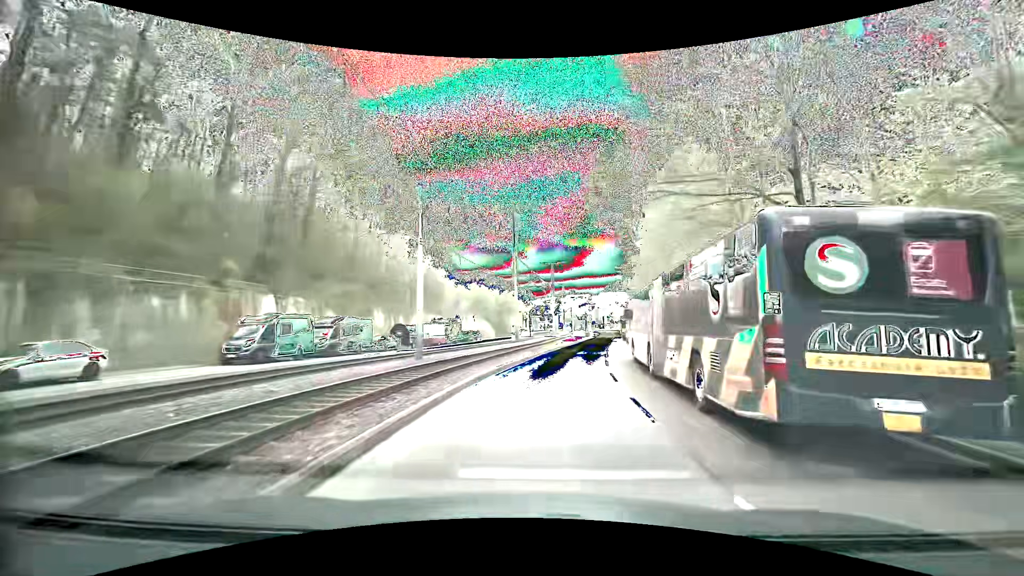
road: secondary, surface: asphalt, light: Day
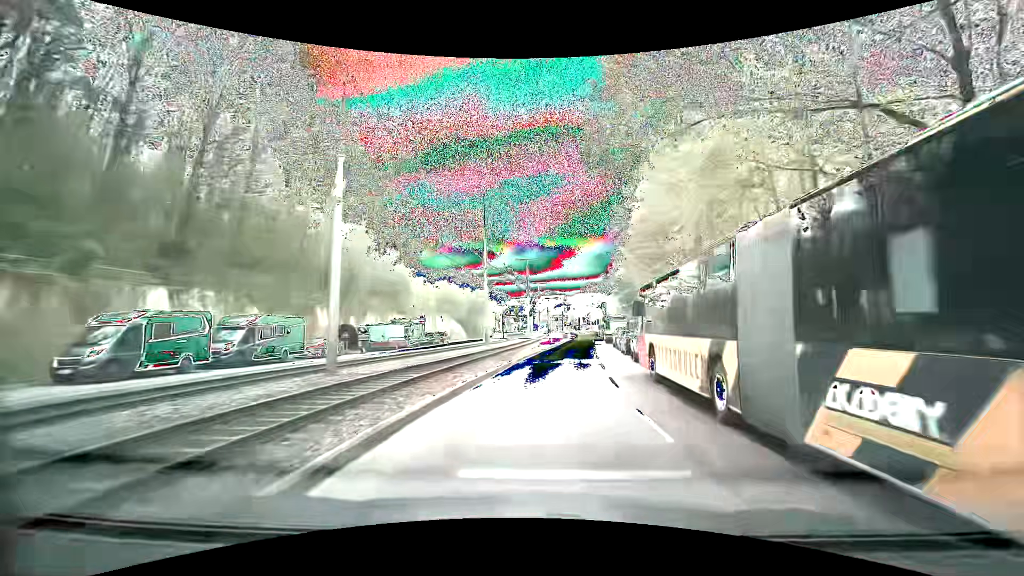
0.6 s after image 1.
(+0.2, +7.2) m; +3°
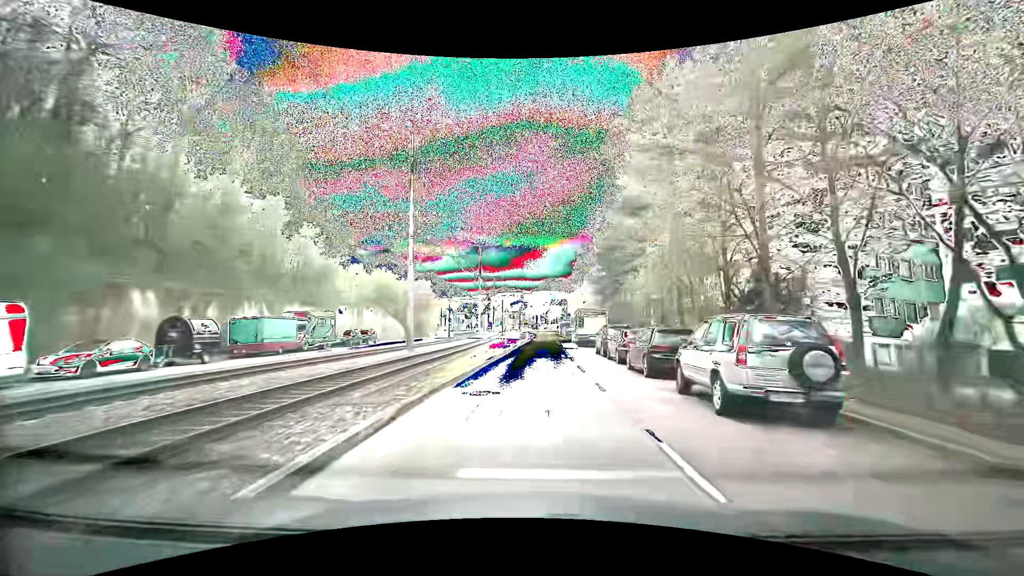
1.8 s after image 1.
(+0.6, +14.2) m; +5°
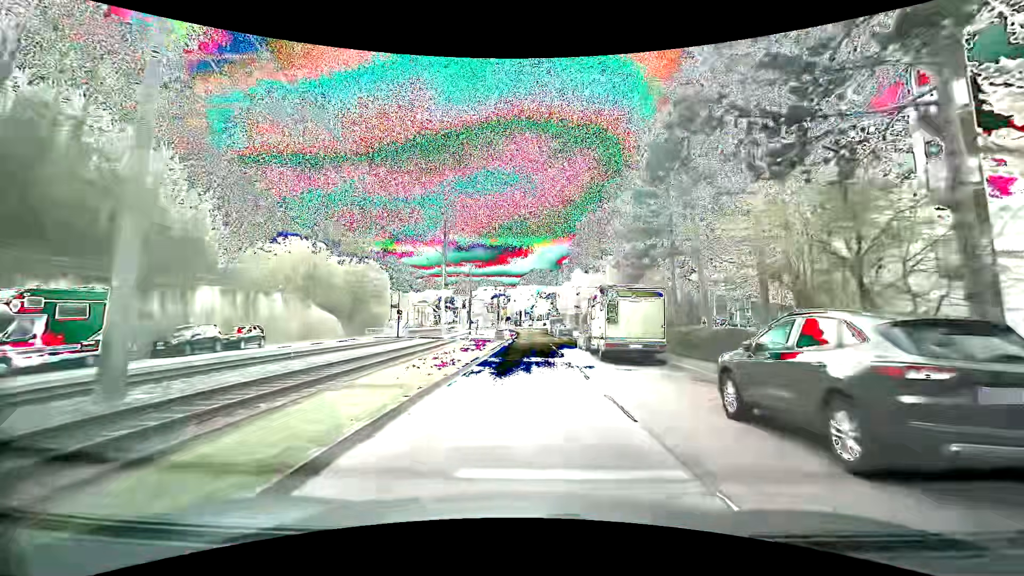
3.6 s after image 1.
(+0.3, +20.5) m; +2°
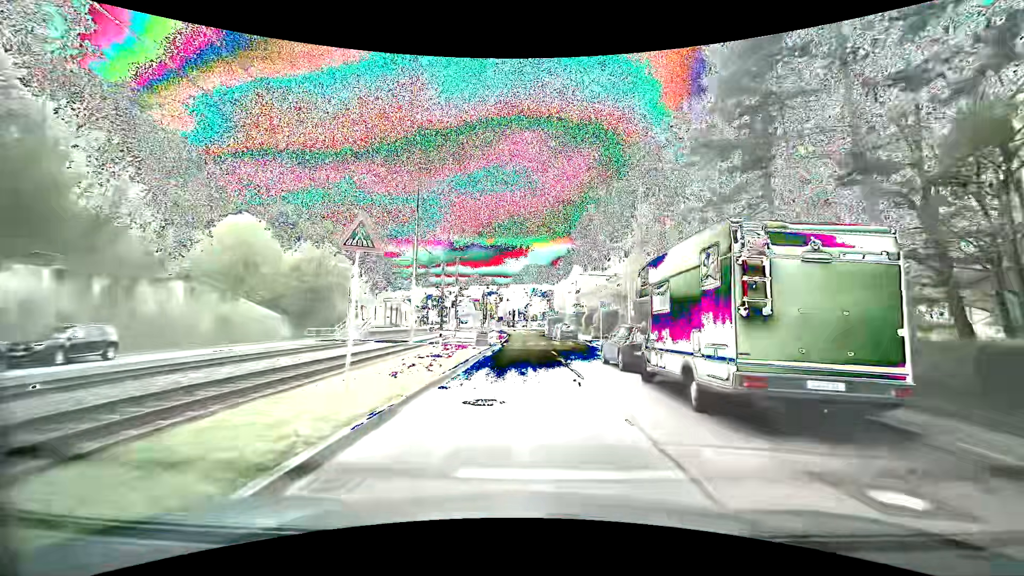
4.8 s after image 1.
(0.0, +12.0) m; 0°
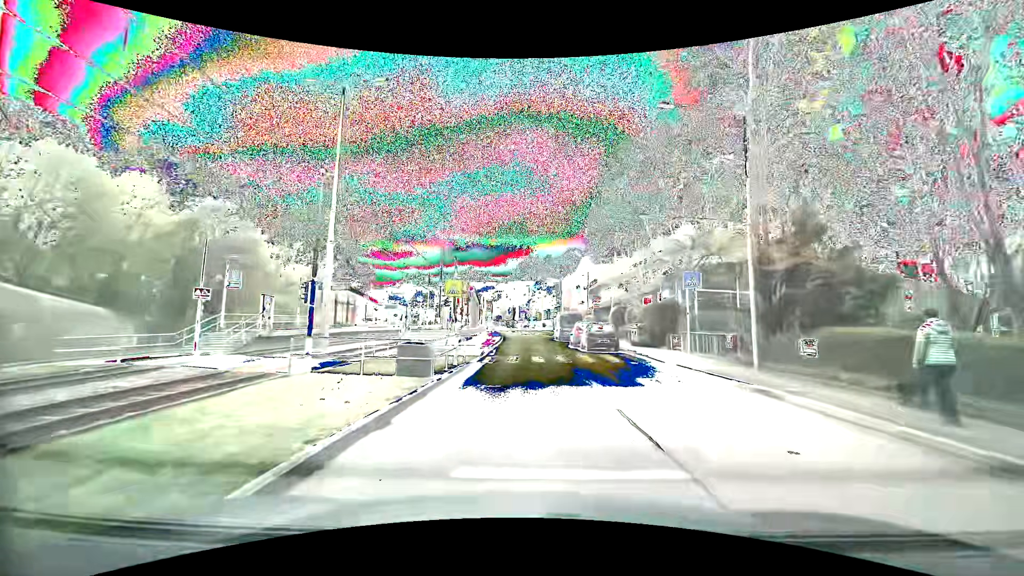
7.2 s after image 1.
(+0.2, +19.3) m; 0°
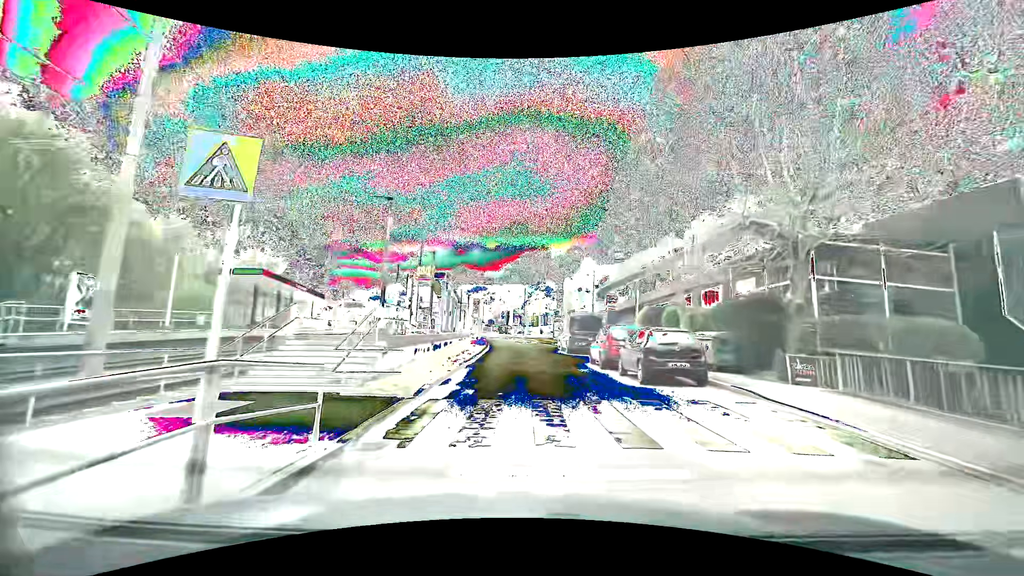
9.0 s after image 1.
(0.0, +13.3) m; +1°
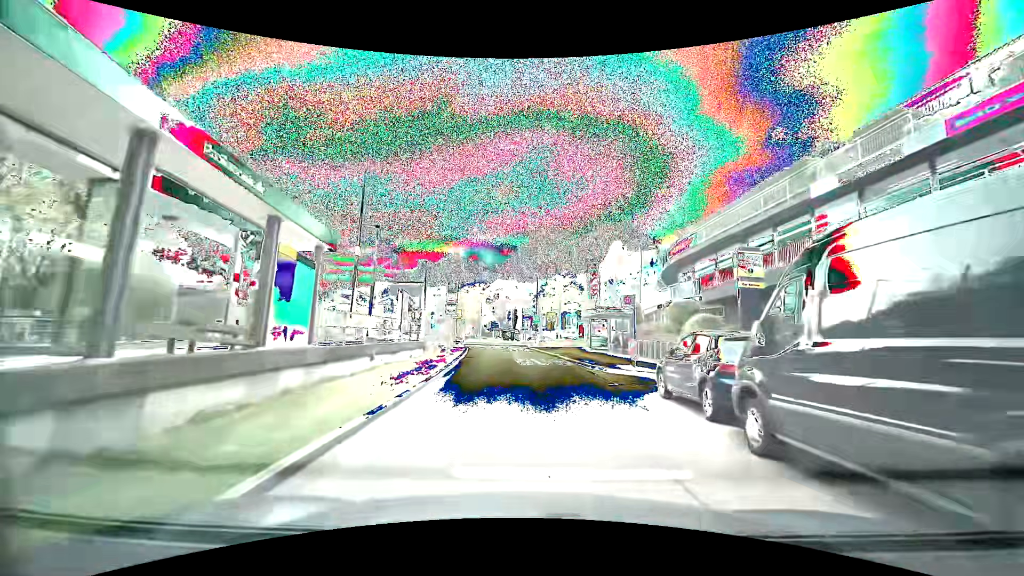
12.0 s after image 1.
(-0.1, +27.5) m; -2°
(0, +10) (0, +20) (-1, +30) (-2, +40) (-3, +50) (-5, +60) (-7, +69) (-10, +79) (-15, +88) (-21, +96) m
